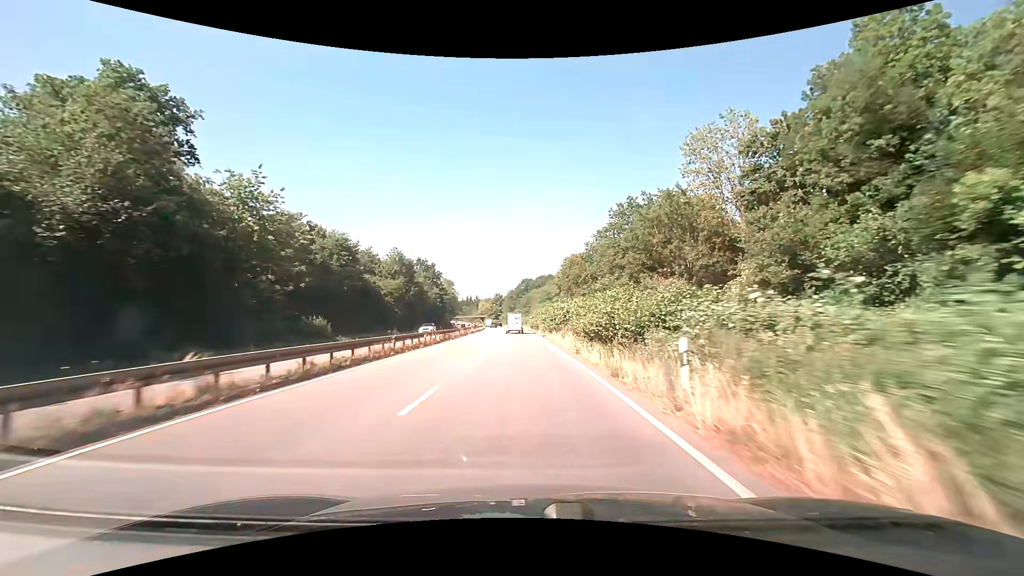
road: trunk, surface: asphalt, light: Day
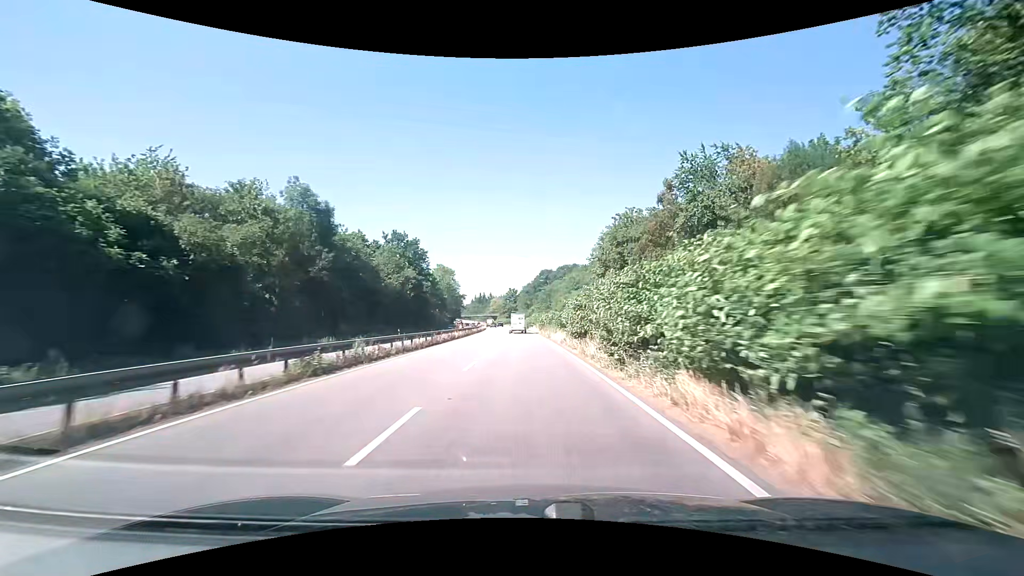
(-0.9, +47.6) m; -2°
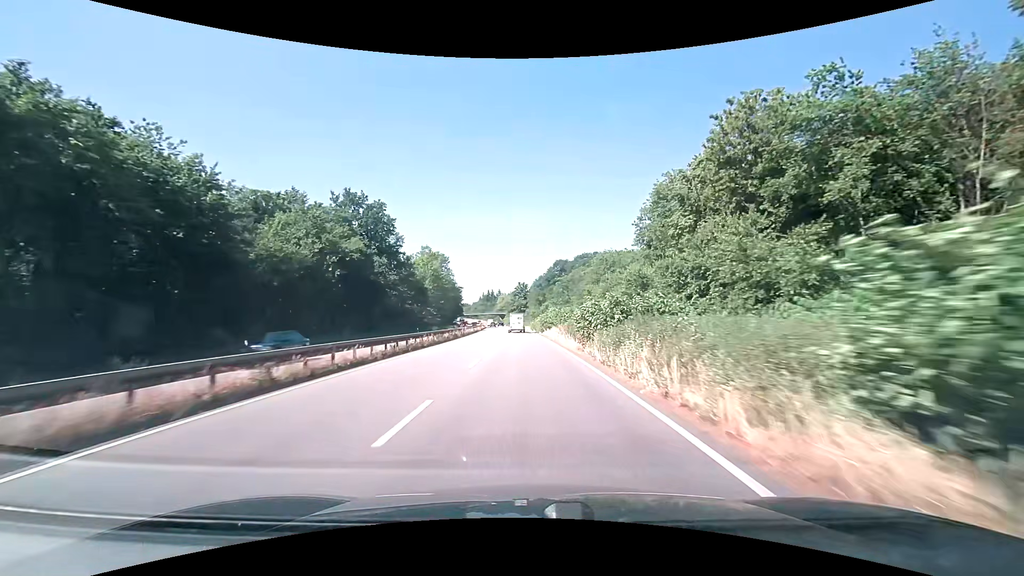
(-0.2, +35.4) m; -1°
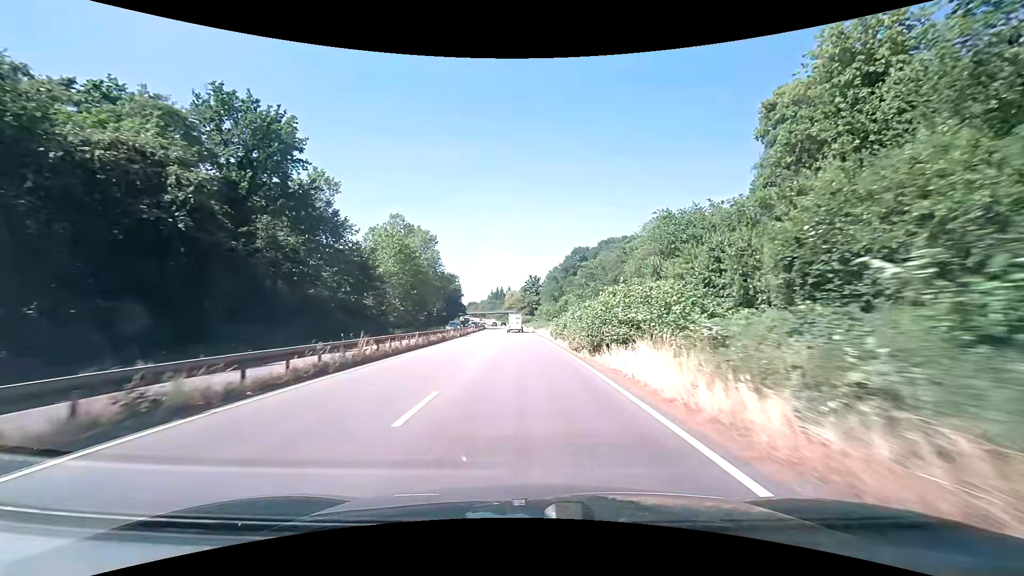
(-0.5, +35.2) m; -1°
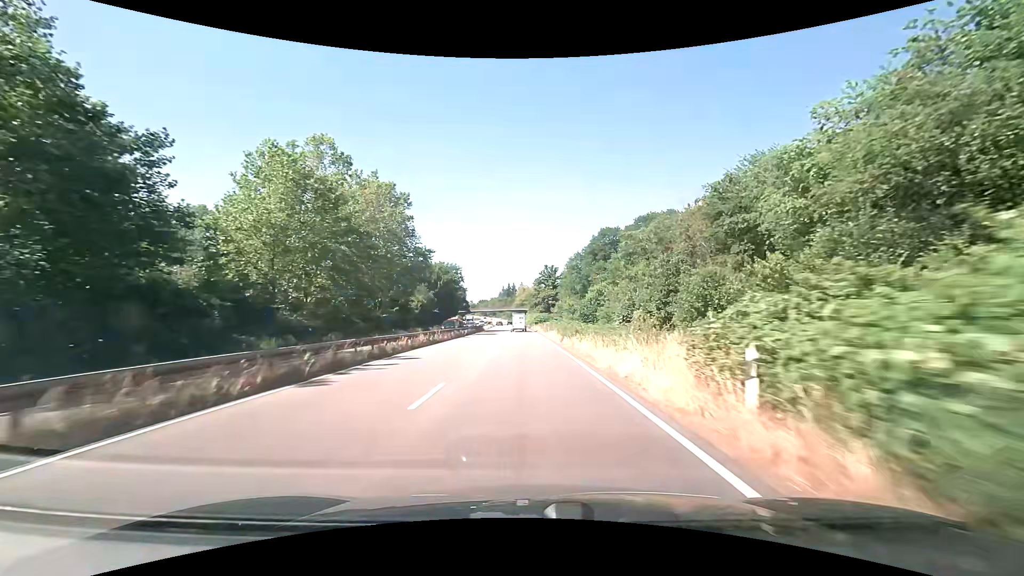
(-0.6, +34.9) m; -2°
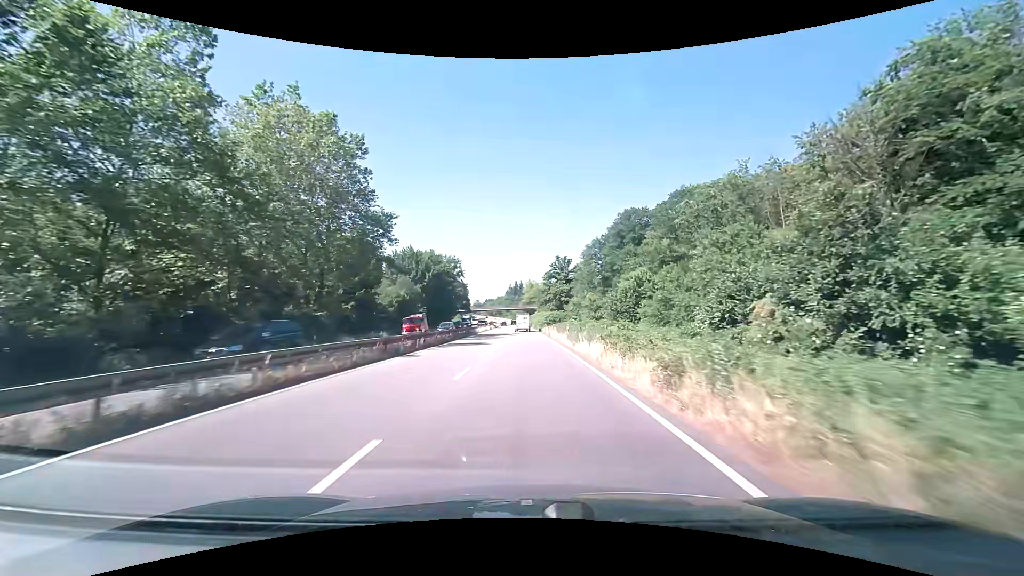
(-0.1, +23.2) m; -1°
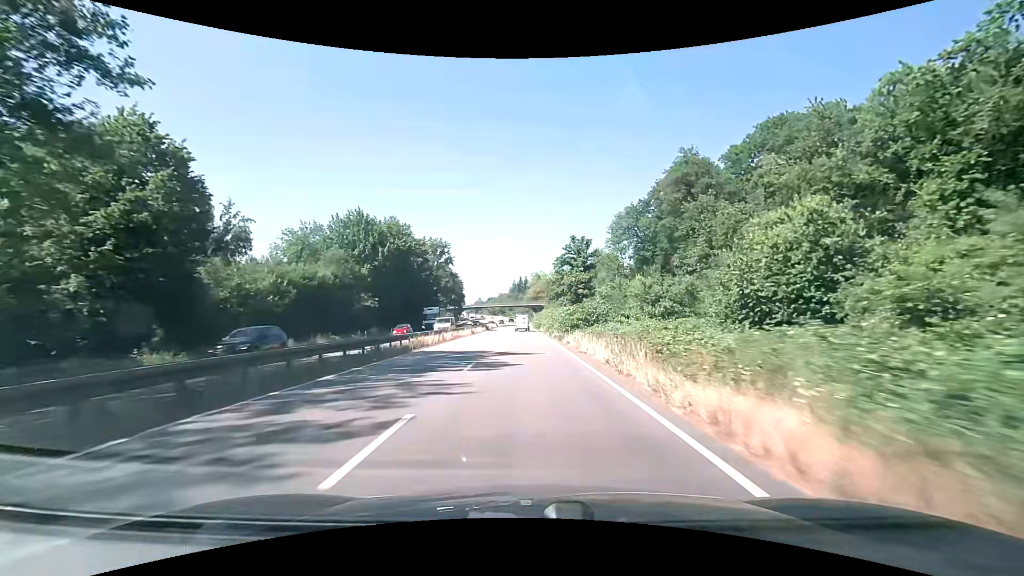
(-0.2, +34.6) m; -1°
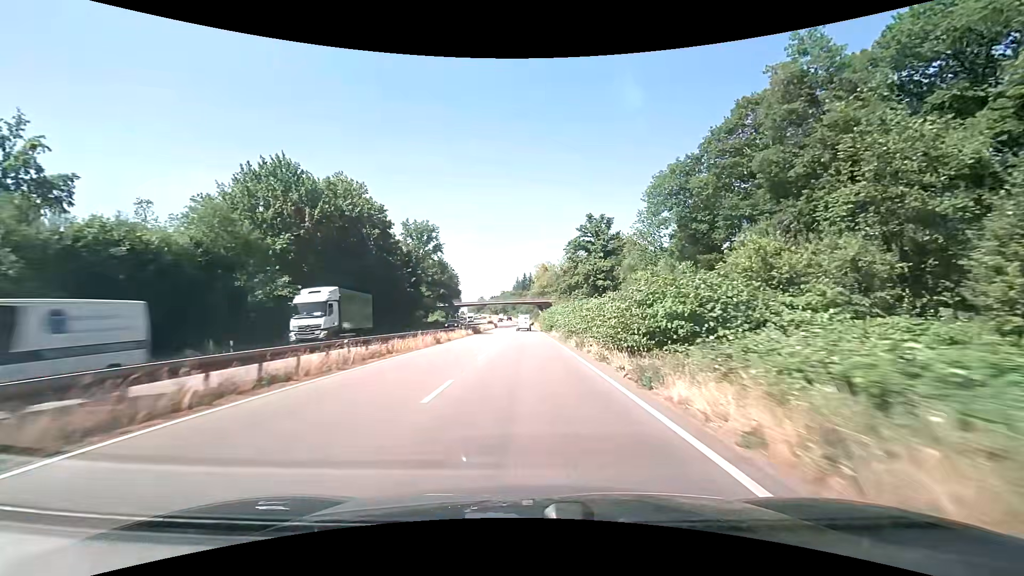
(-0.1, +23.0) m; -1°
(0, +10) (0, +20) (0, +30) (0, +40) (0, +50) (0, +60) (0, +70) (-1, +80) (-1, +90) (-1, +100) m
